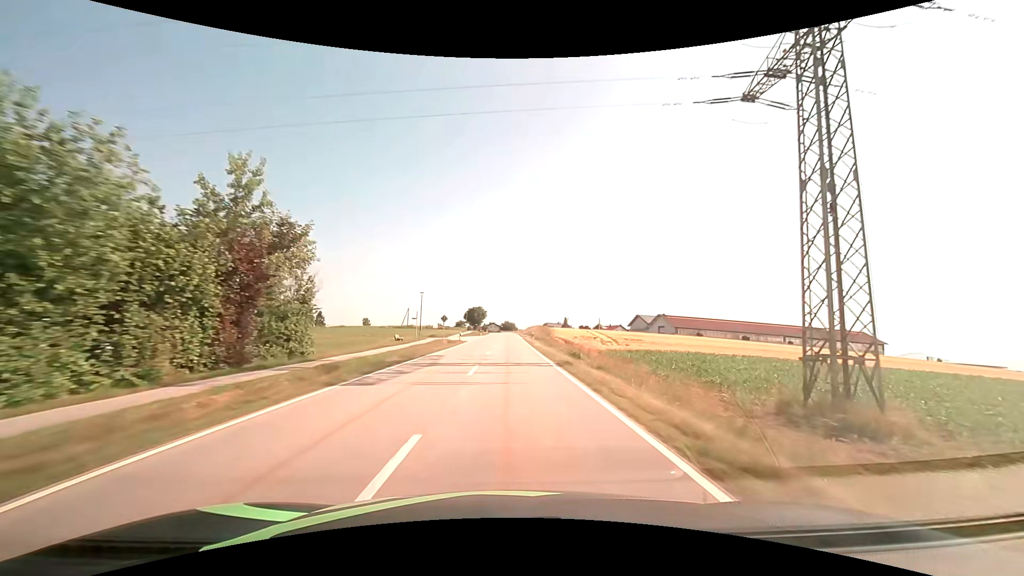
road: tertiary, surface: asphalt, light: Day
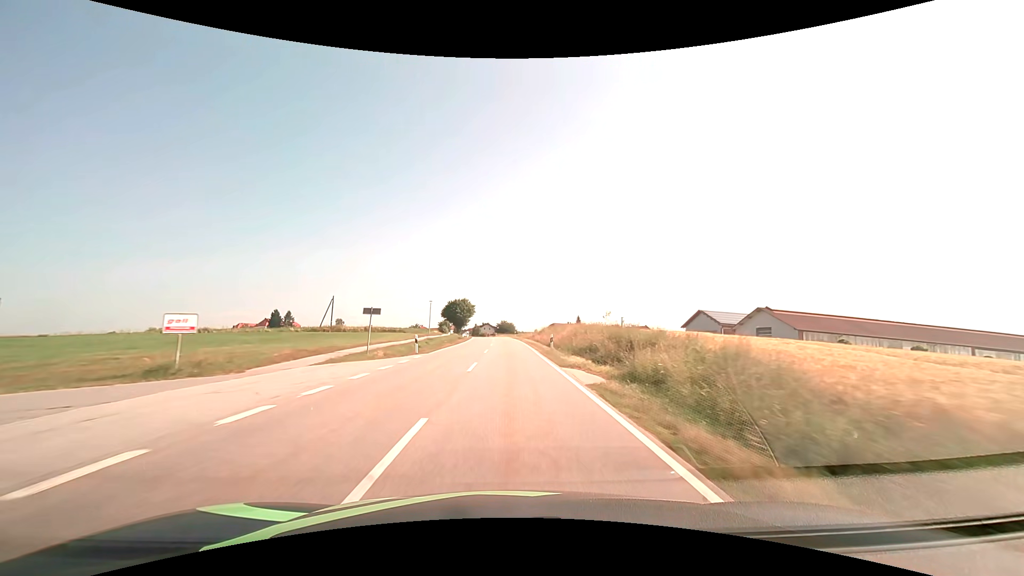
(+0.3, +60.1) m; 0°
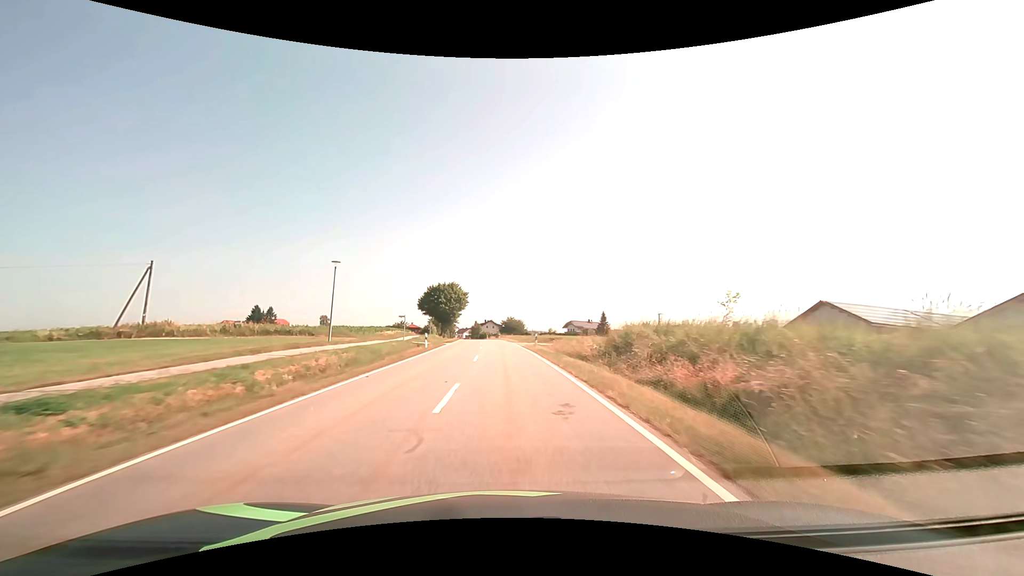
(-0.2, +43.8) m; -1°
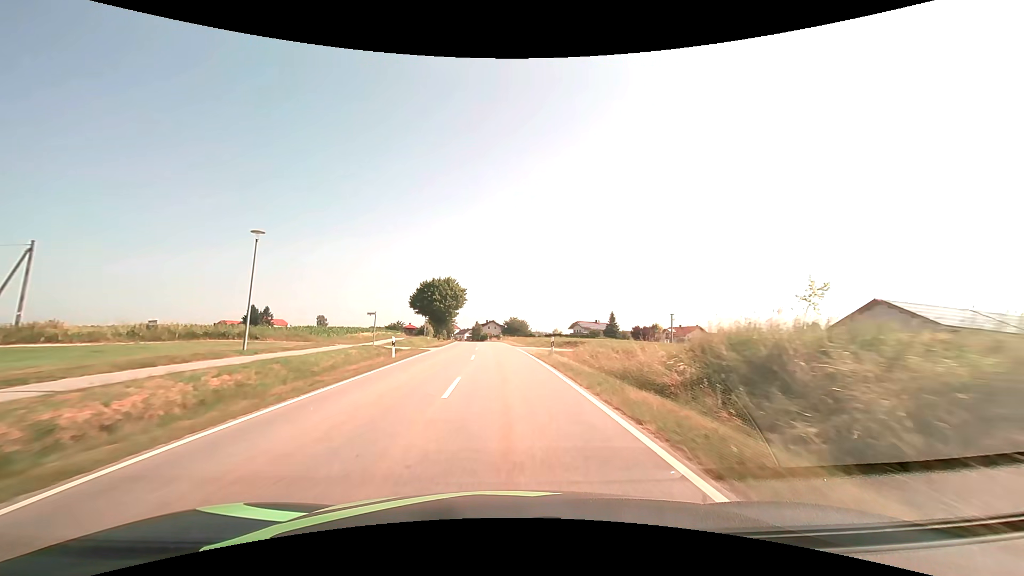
(0.0, +10.3) m; 0°
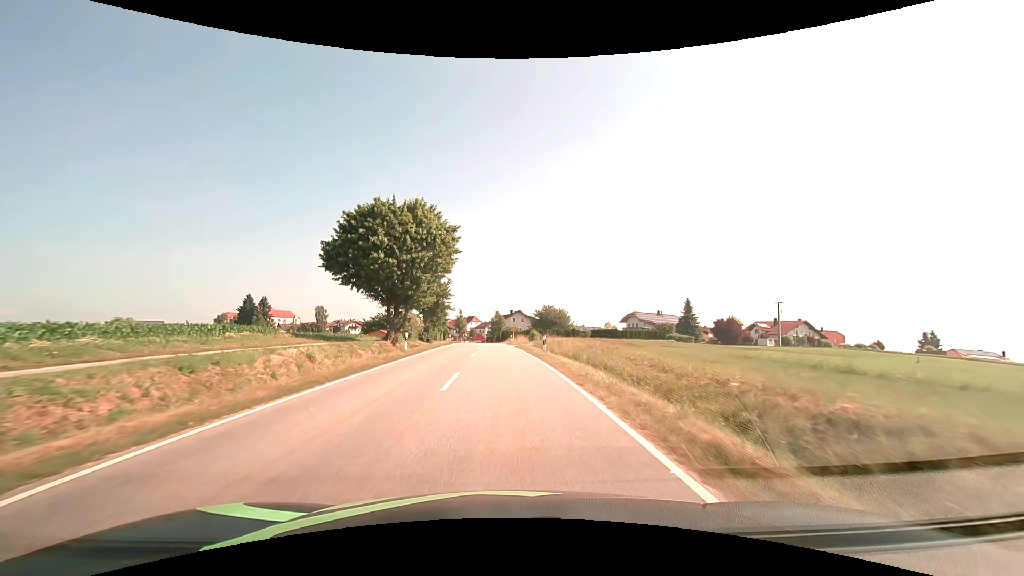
(-1.3, +47.5) m; -3°
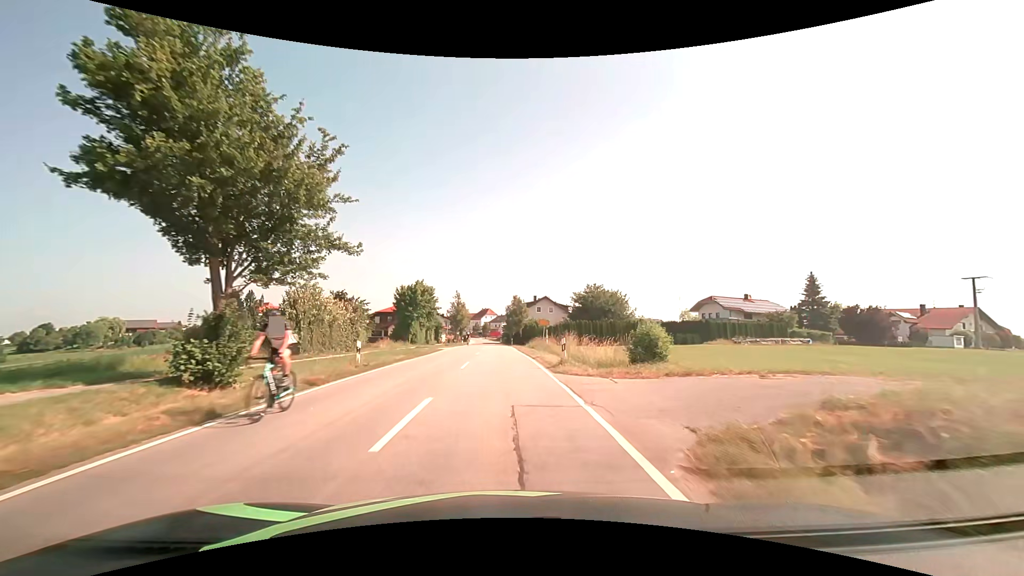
(-0.7, +41.4) m; -2°
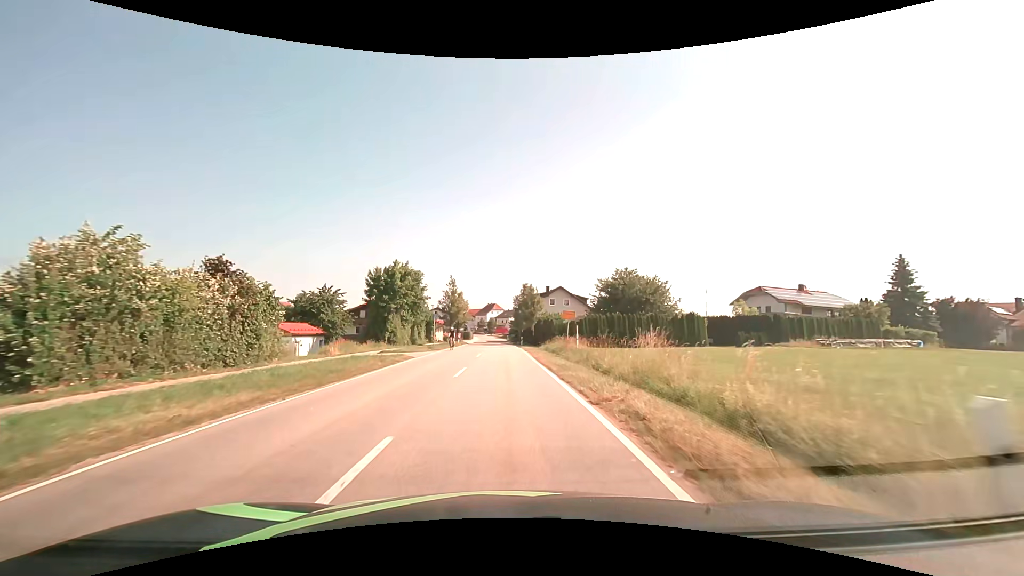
(-0.1, +15.7) m; -1°
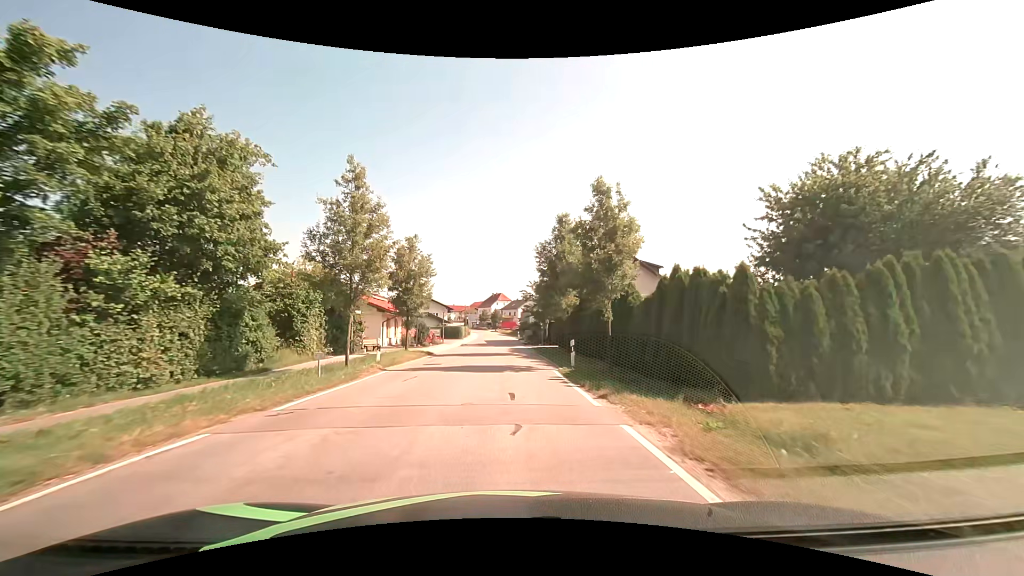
(-0.4, +38.7) m; -1°
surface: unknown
(0, +10) (0, +20) (0, +30) (0, +40) (0, +50) (-1, +60) (-1, +70) (-1, +80) (-1, +90) (-2, +100) m
